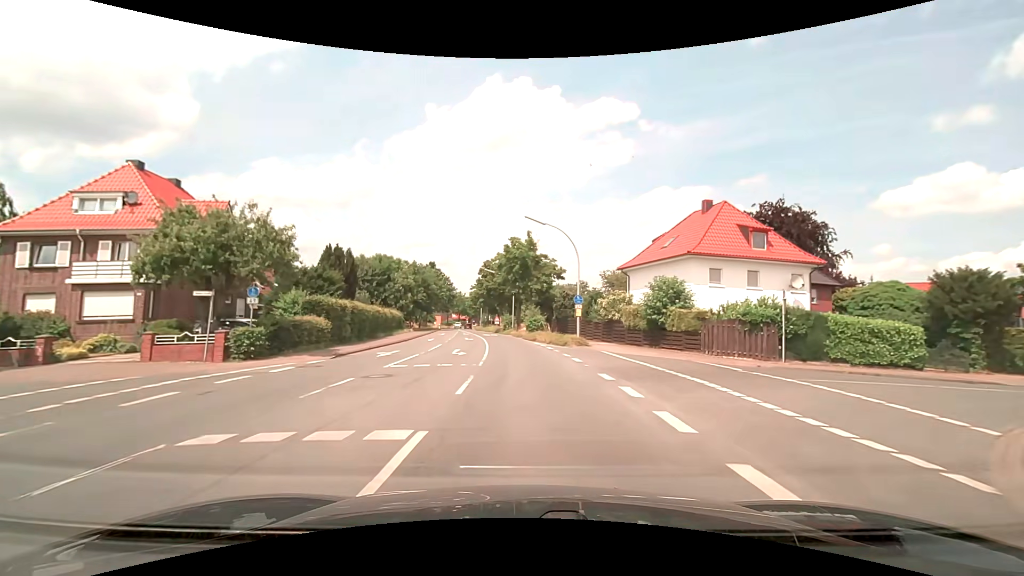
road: secondary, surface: asphalt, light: Day
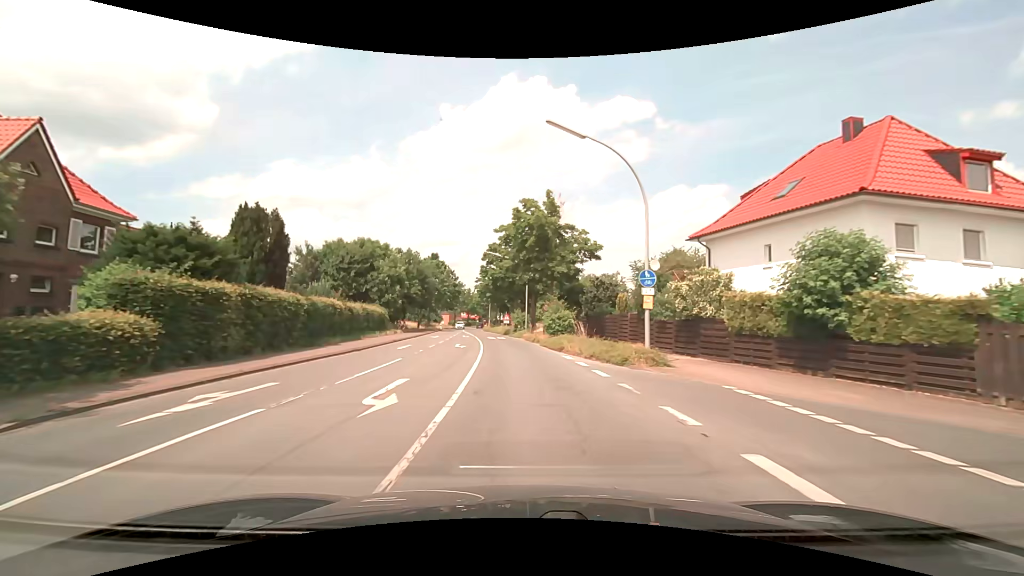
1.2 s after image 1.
(-0.2, +14.6) m; -2°
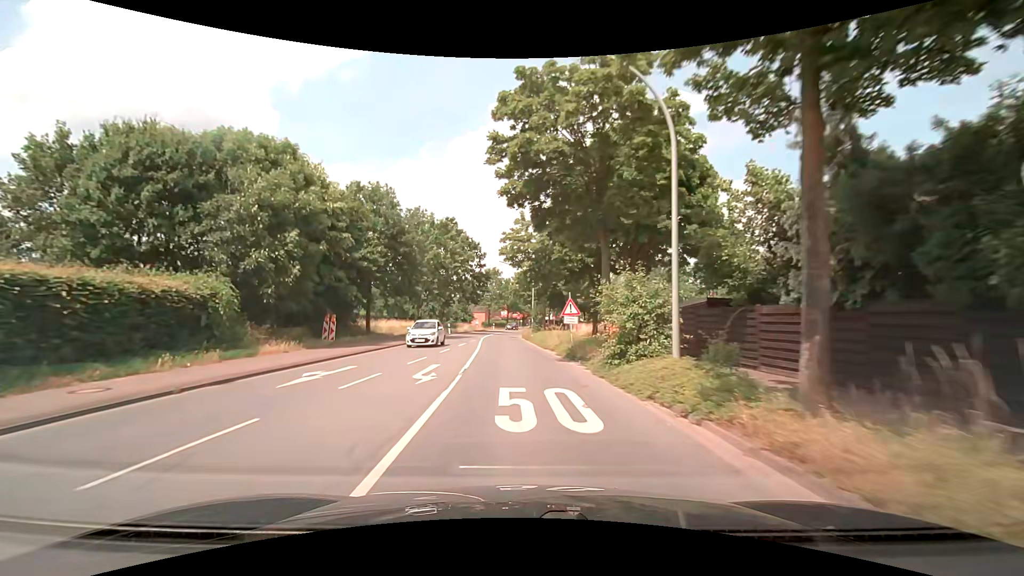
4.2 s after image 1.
(-1.9, +36.7) m; -6°
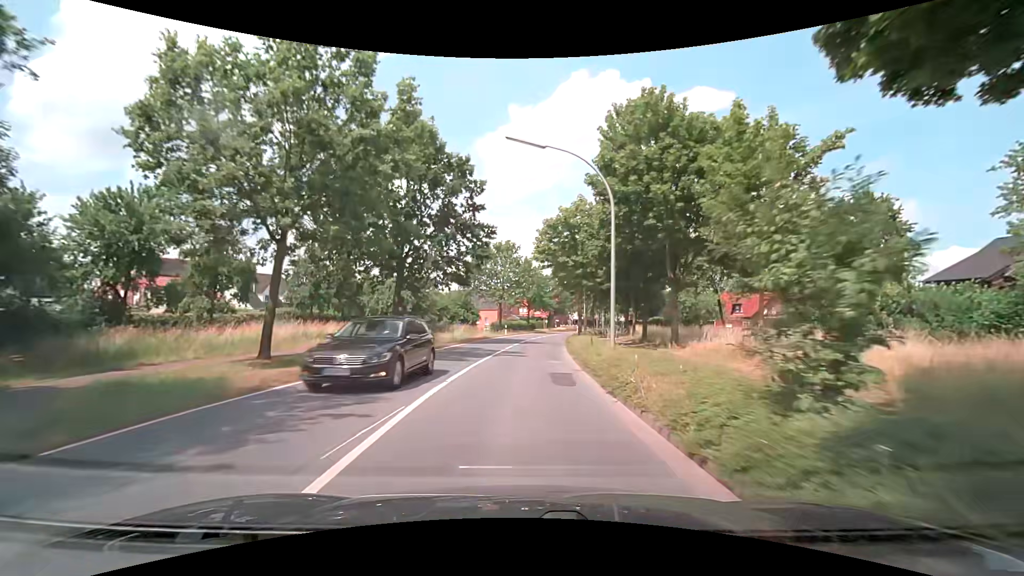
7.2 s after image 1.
(-1.4, +35.7) m; -3°
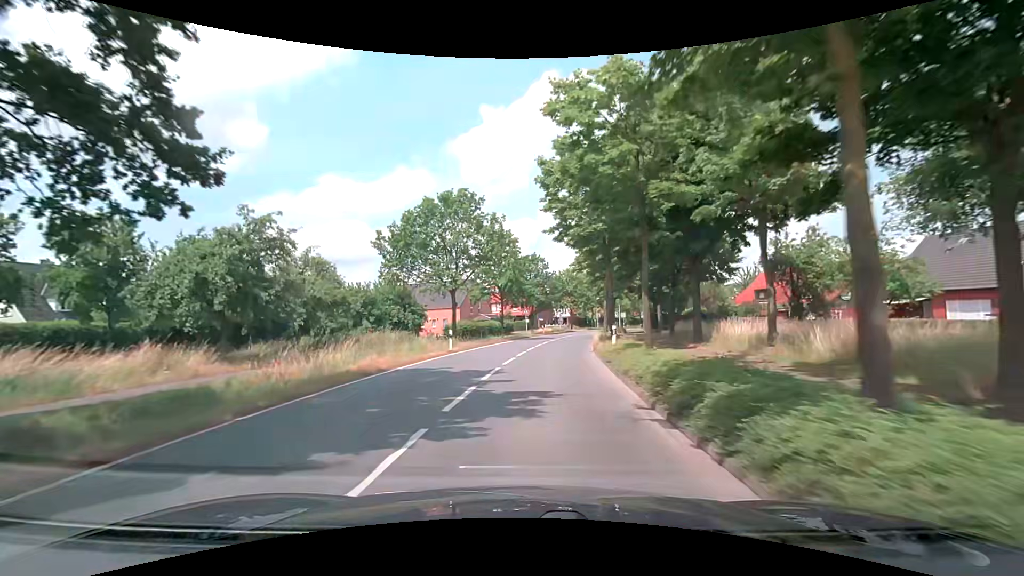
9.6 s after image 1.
(+0.9, +27.9) m; +3°
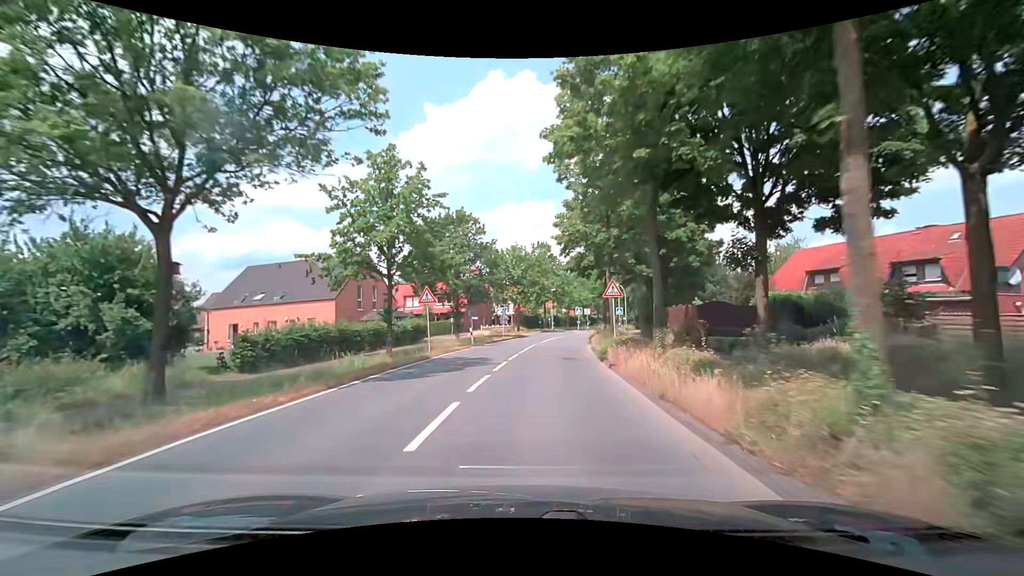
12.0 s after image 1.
(+1.5, +28.5) m; +7°
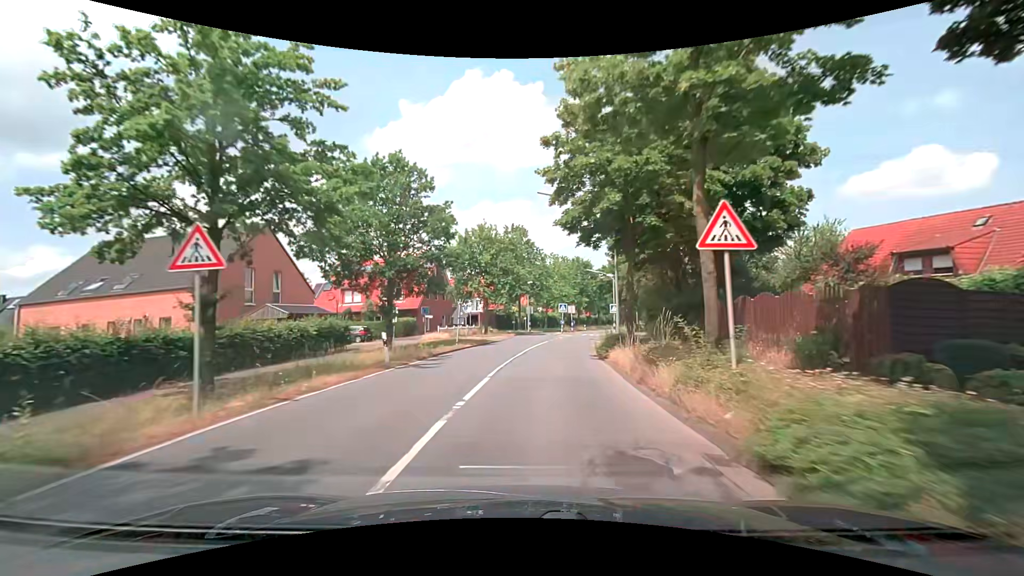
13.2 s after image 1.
(+0.1, +14.4) m; +3°
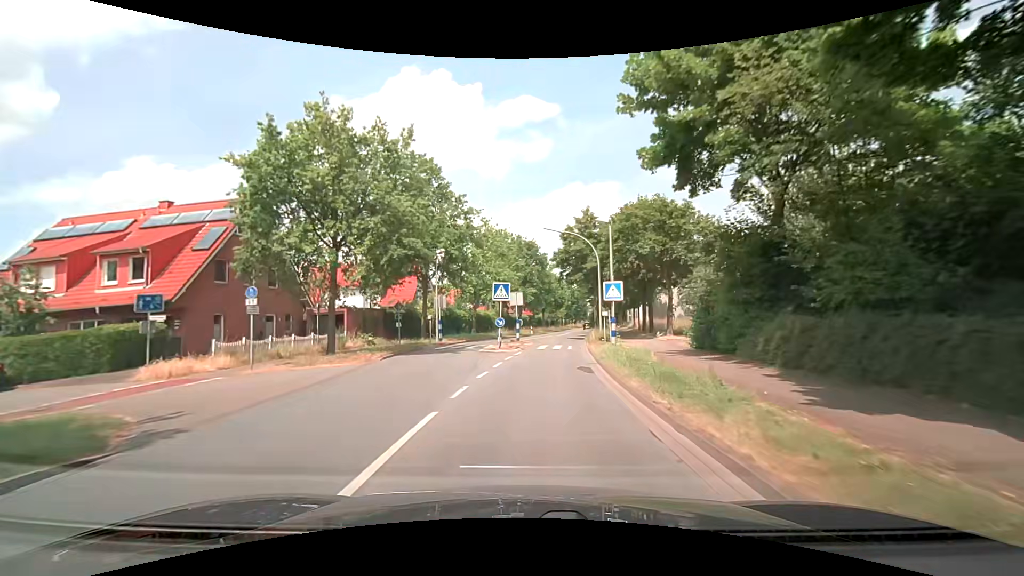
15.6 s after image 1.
(+1.7, +28.4) m; +7°
(0, +10) (+1, +20) (+2, +30) (+3, +40) (+4, +50) (+6, +60) (+7, +70) (+9, +79) (+10, +89) (+12, +99) m
